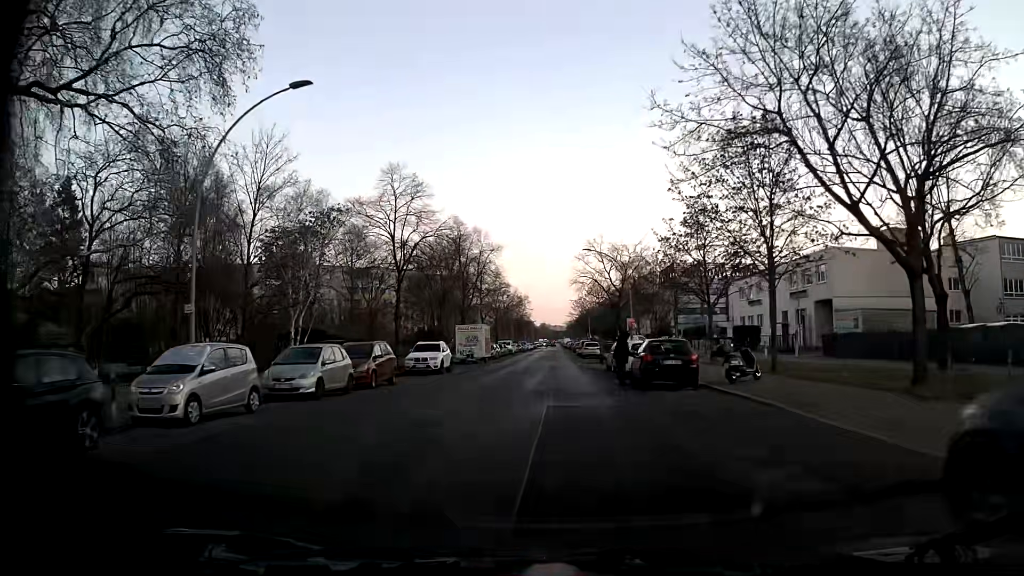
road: residential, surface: asphalt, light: Day
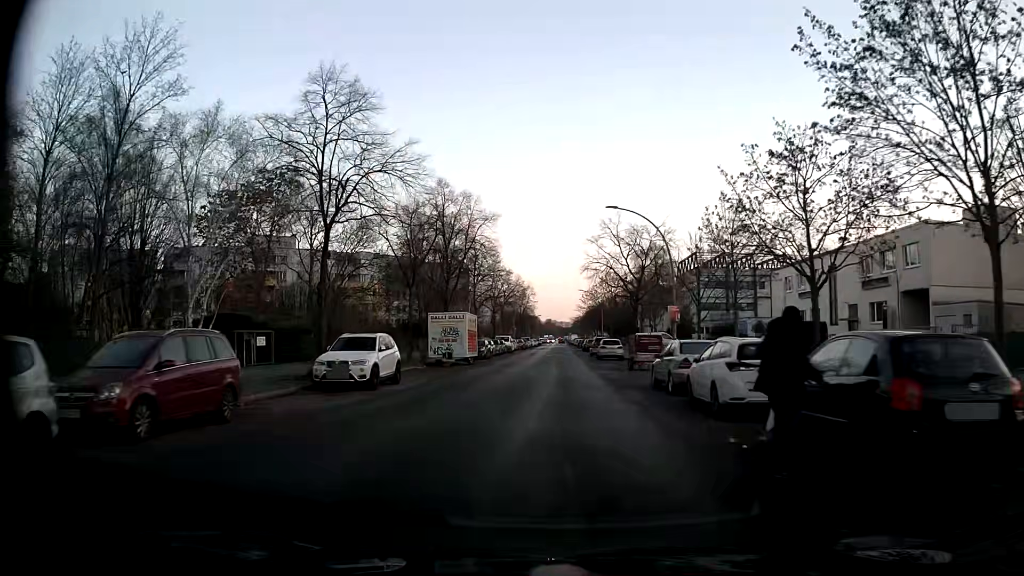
(-0.2, +14.1) m; -1°
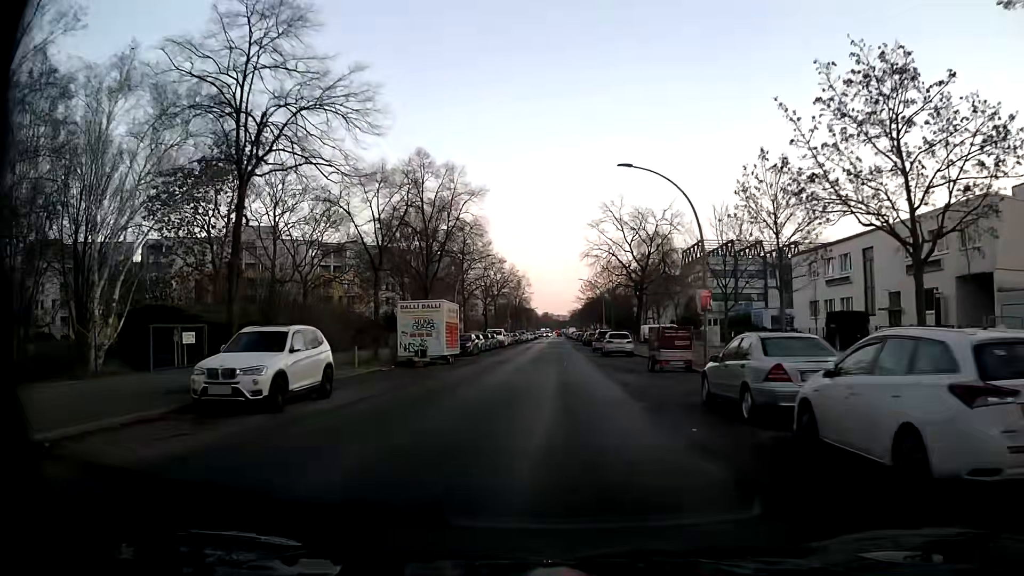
(0.0, +7.2) m; -1°
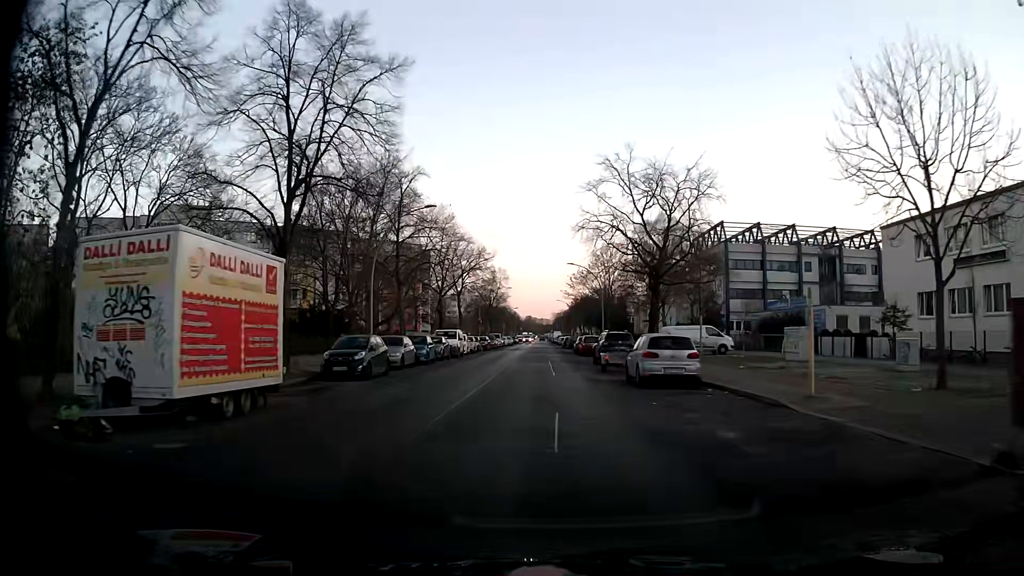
(+0.6, +21.6) m; +2°
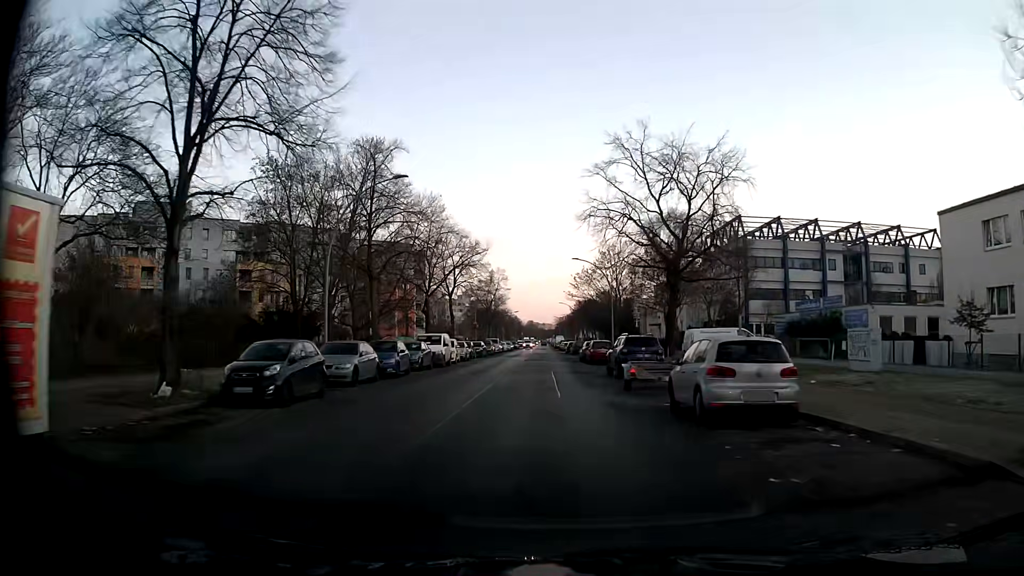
(0.0, +7.3) m; 0°
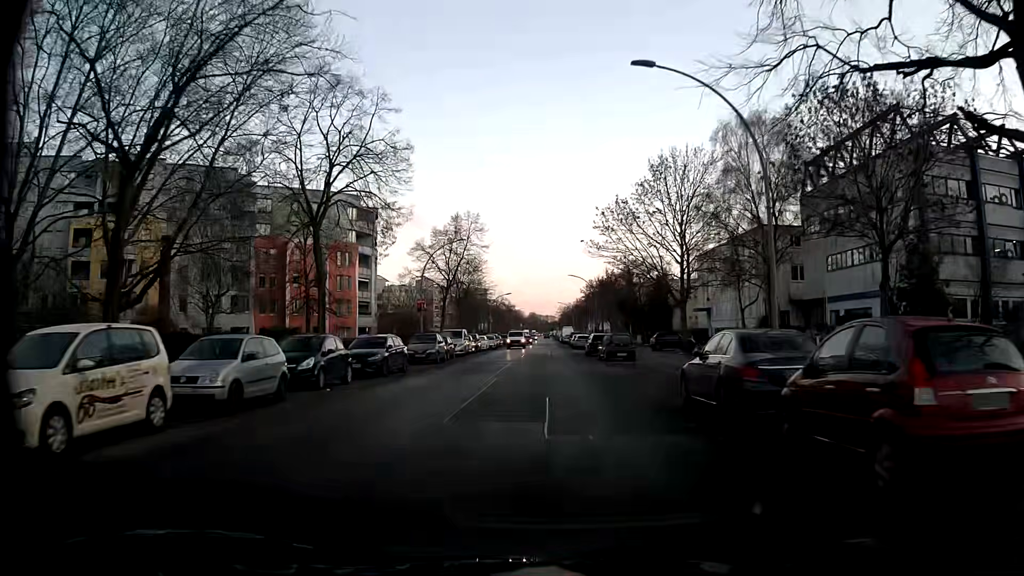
(0.0, +37.6) m; 0°
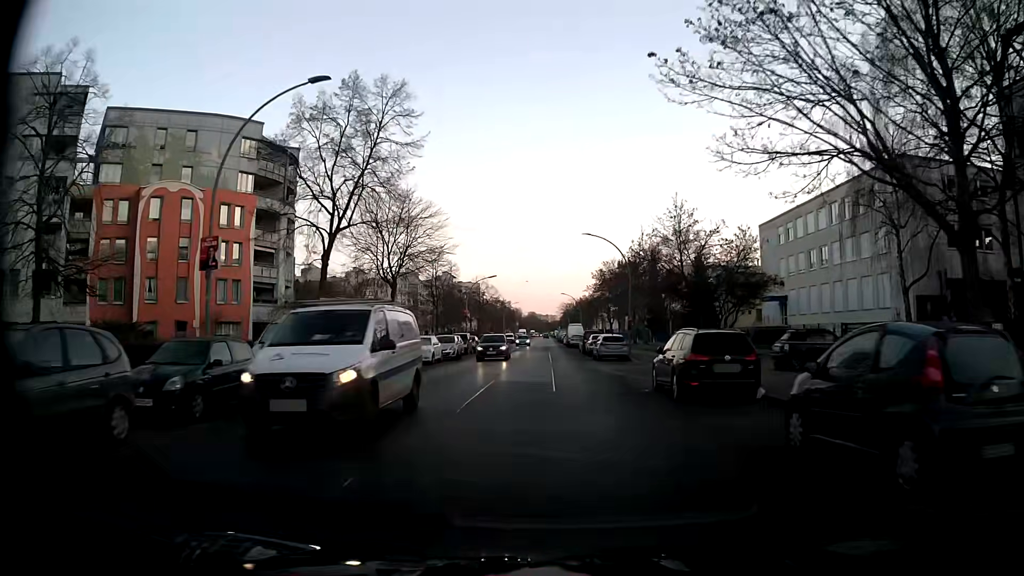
(-0.2, +29.8) m; -1°
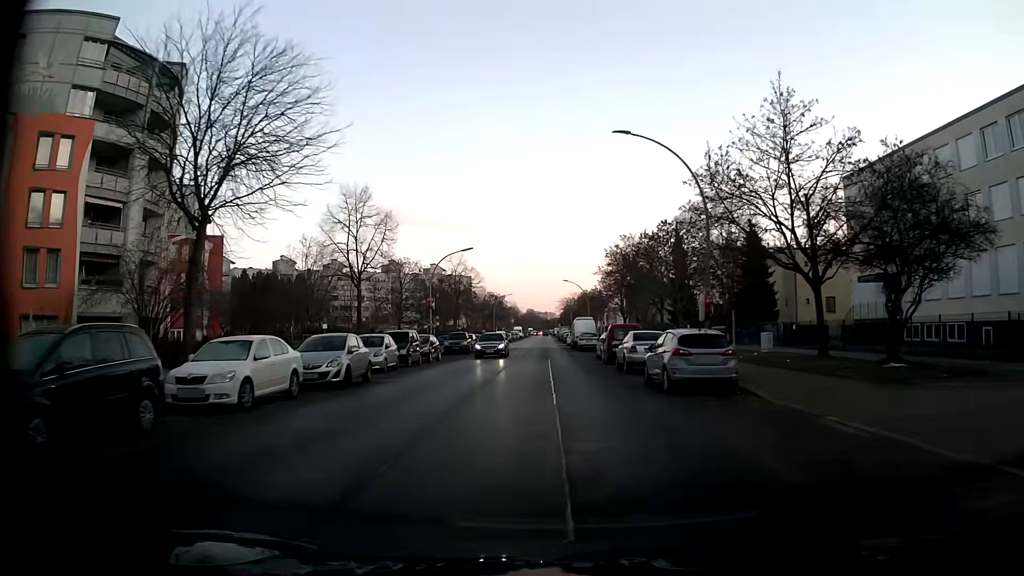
(+0.1, +21.7) m; +1°
(0, +10) (0, +20) (0, +30) (0, +40) (0, +50) (0, +60) (-1, +70) (-1, +80) (-6, +88) (-16, +90) m
